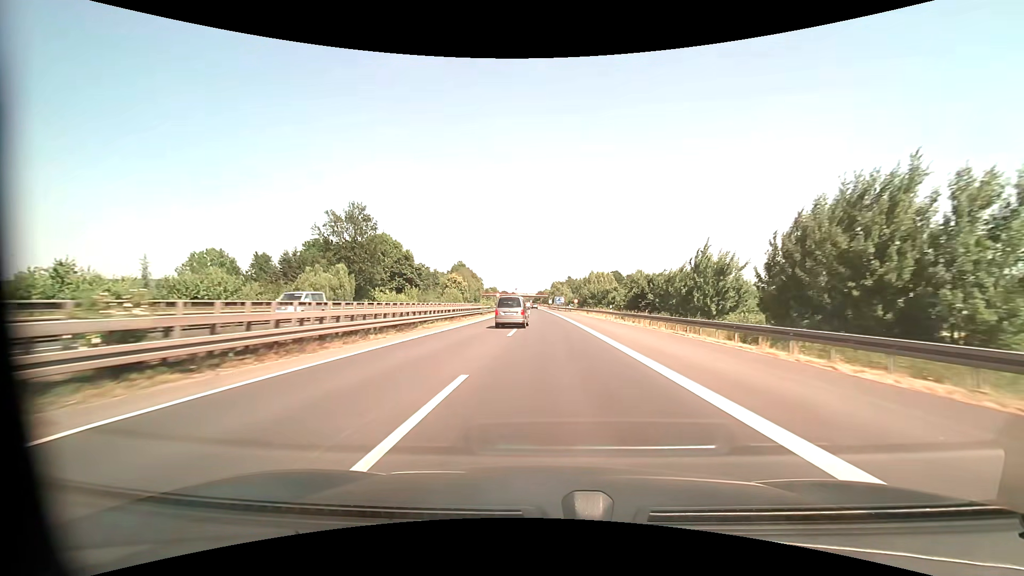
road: motorway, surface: asphalt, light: Day
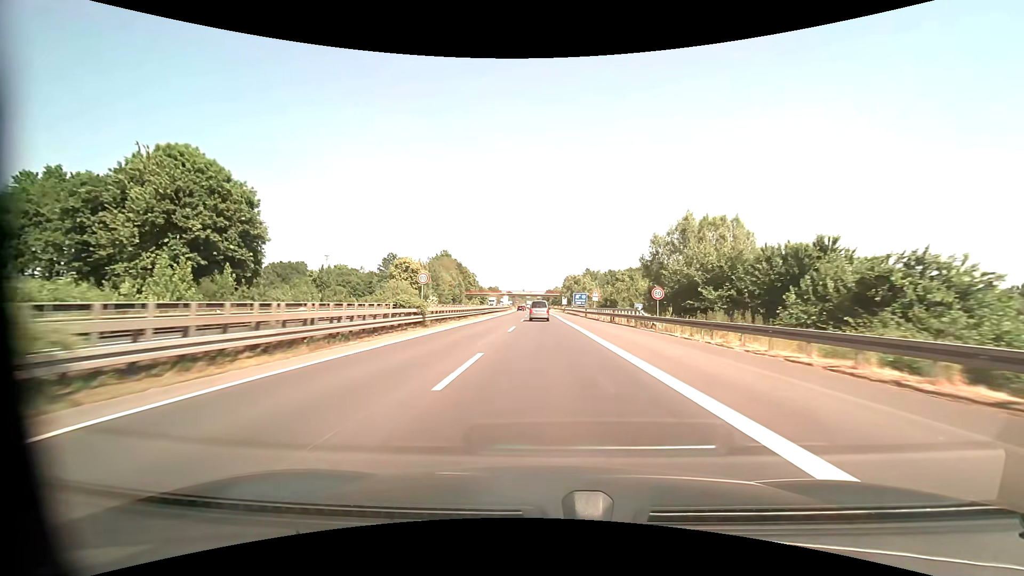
(-0.5, +67.7) m; -1°
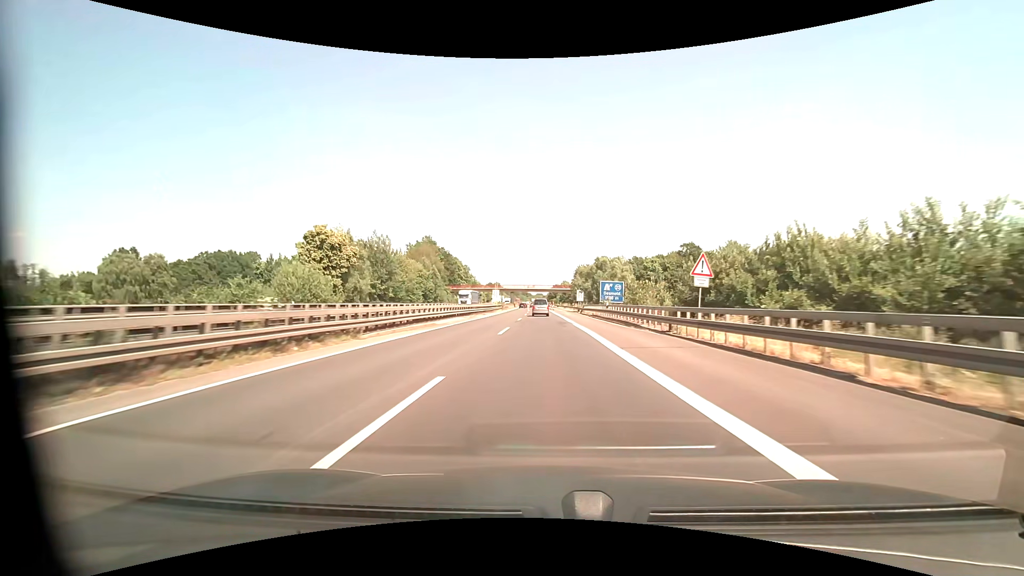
(-0.1, +40.9) m; -1°
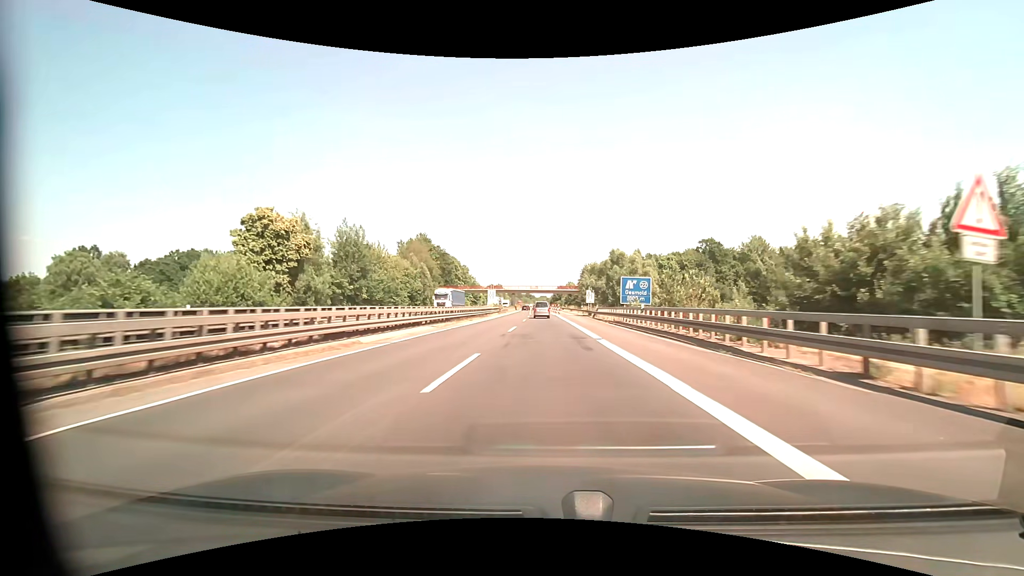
(0.0, +13.5) m; 0°
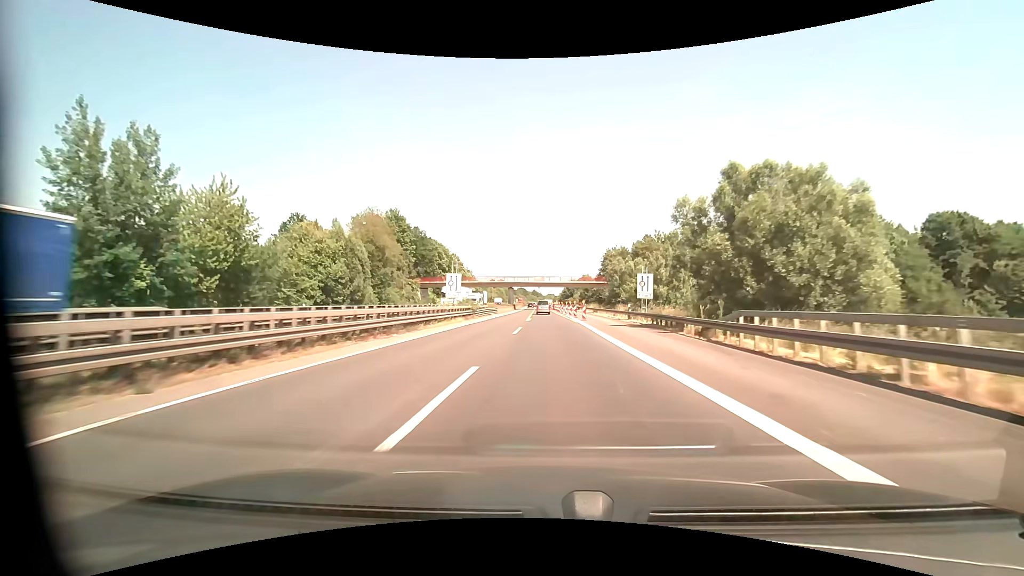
(-0.4, +38.7) m; -1°
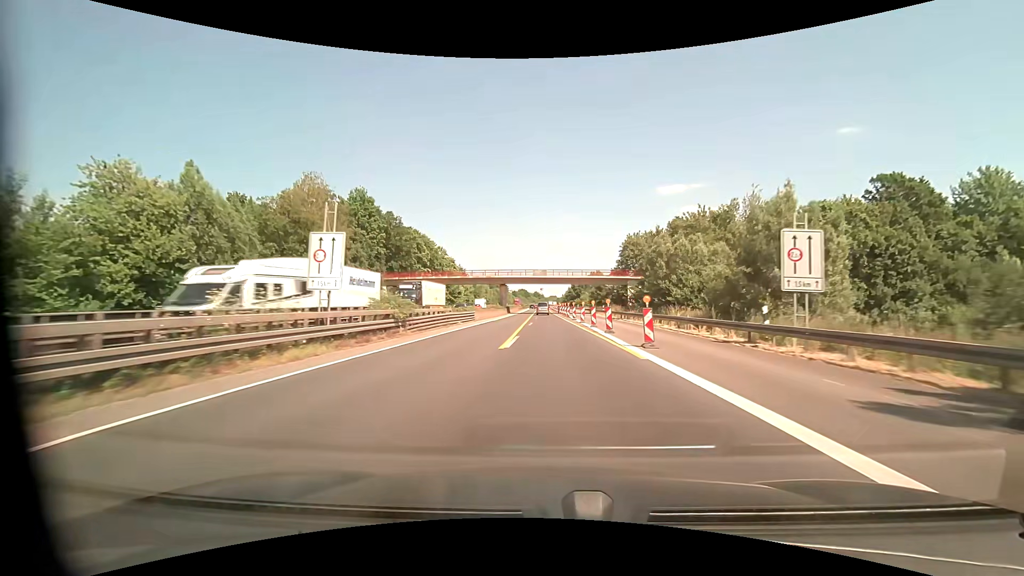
(0.0, +24.9) m; 0°
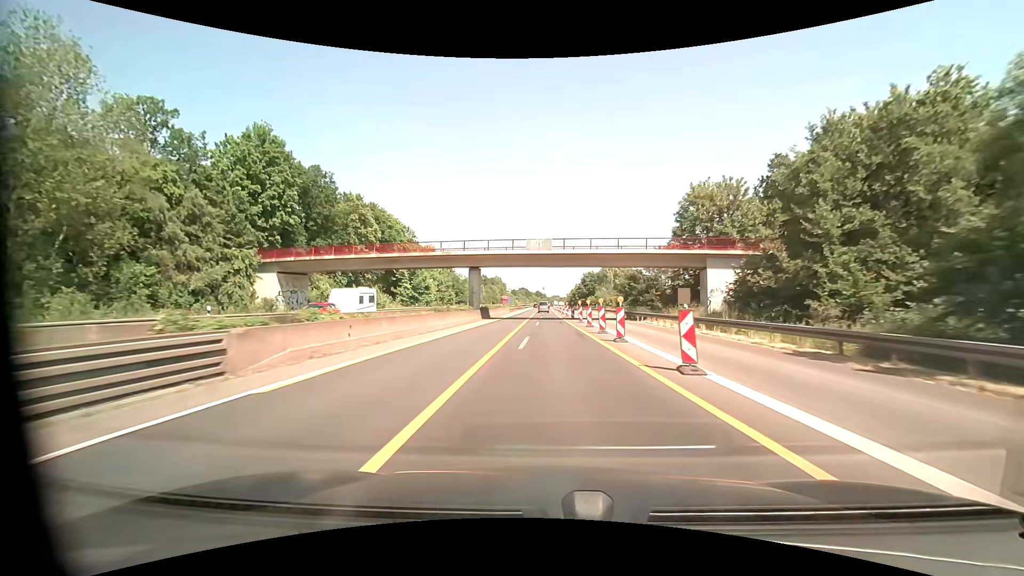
(-0.1, +36.7) m; 0°
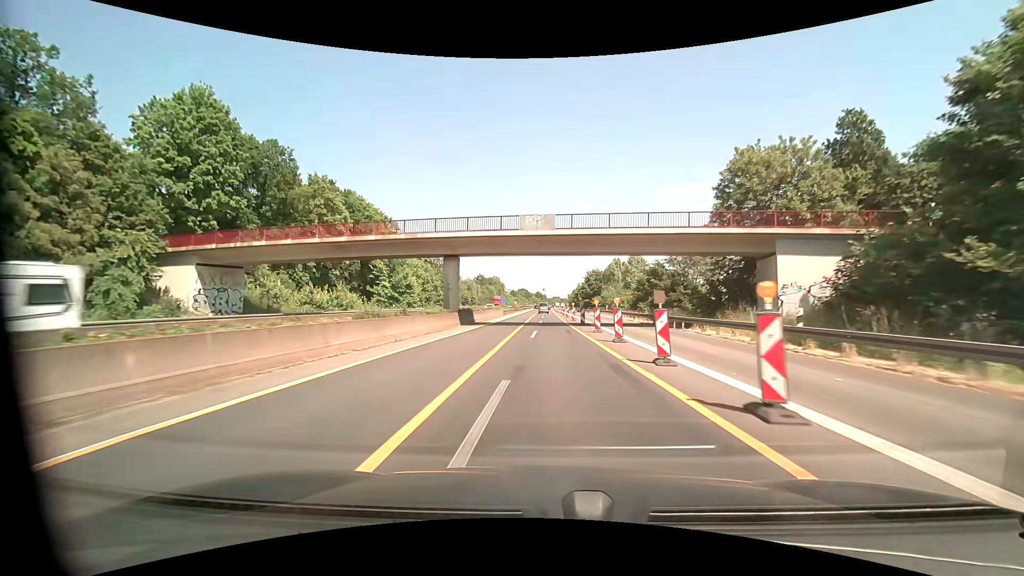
(0.0, +12.1) m; 0°
(0, +10) (0, +20) (0, +30) (0, +40) (0, +50) (0, +60) (0, +70) (0, +80) (0, +90) (0, +100) m
